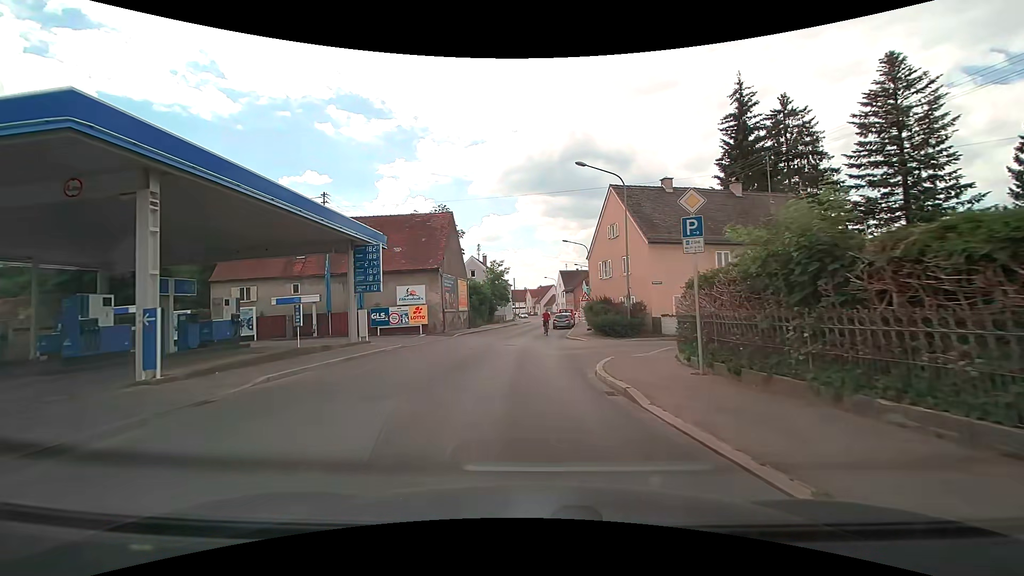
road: tertiary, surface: asphalt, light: Day
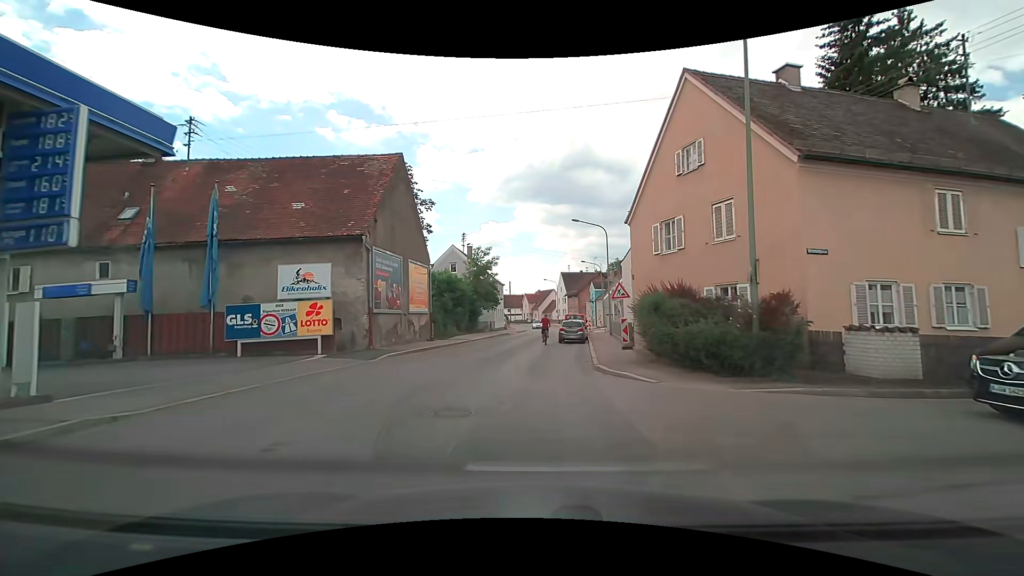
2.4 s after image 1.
(0.0, +16.0) m; 0°
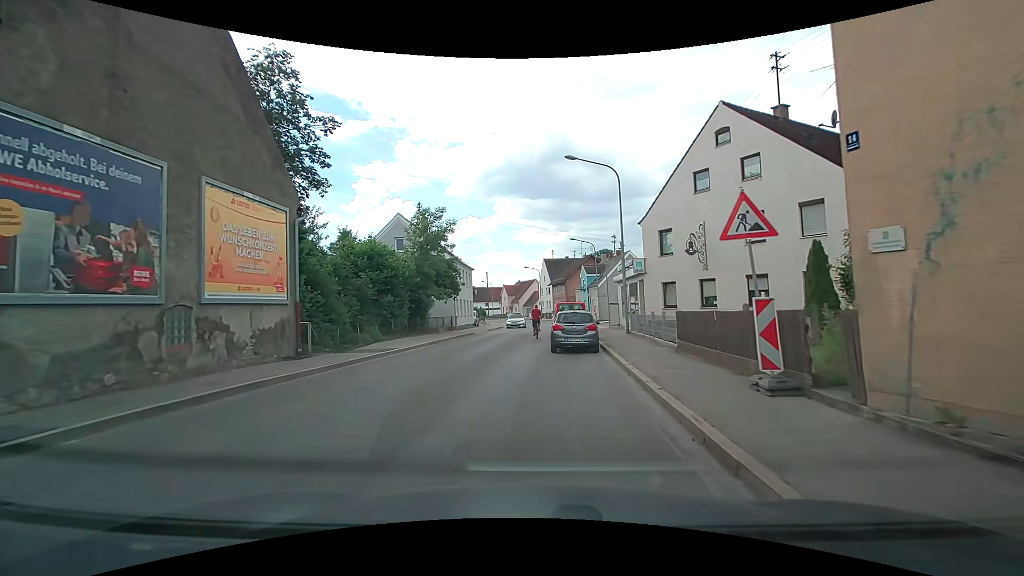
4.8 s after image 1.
(+0.3, +14.9) m; +1°
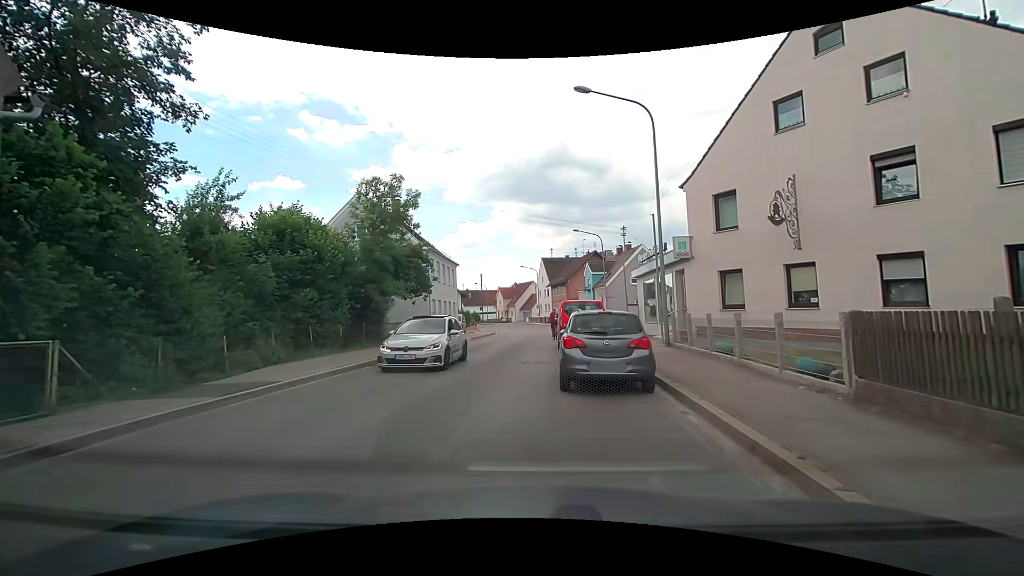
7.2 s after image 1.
(+0.1, +8.2) m; +1°
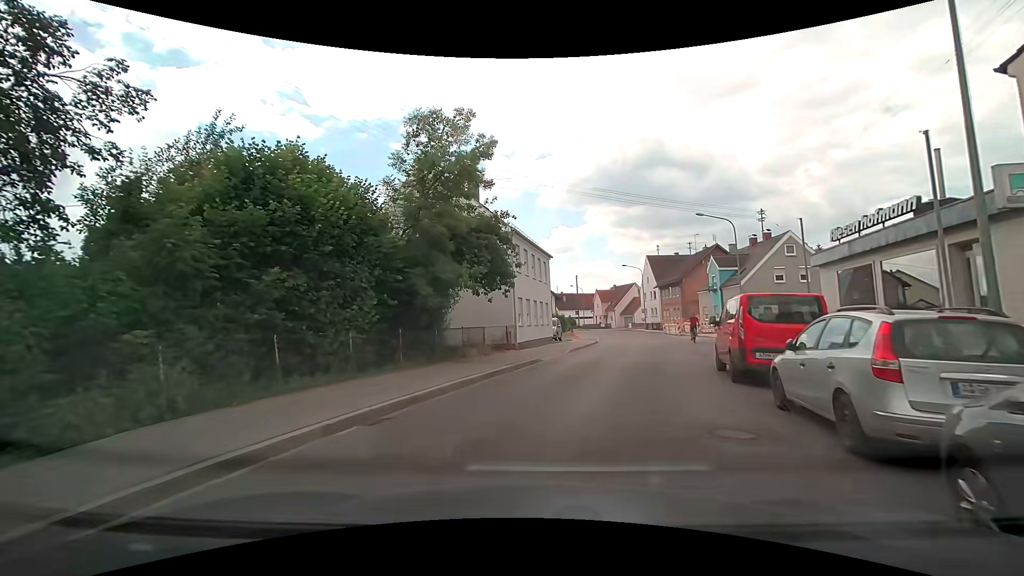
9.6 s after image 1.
(-0.9, +8.7) m; -9°
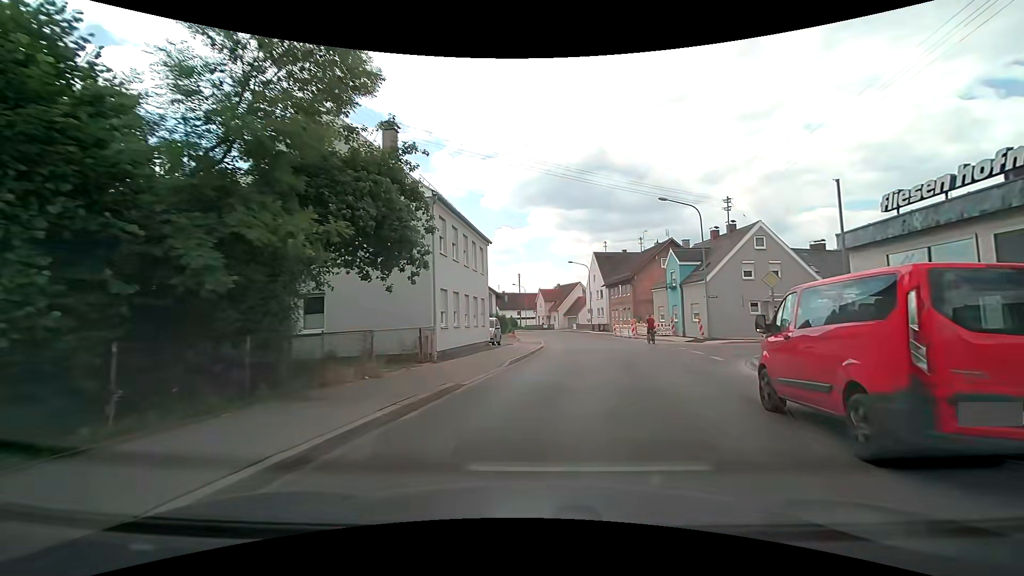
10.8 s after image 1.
(+0.1, +6.9) m; +5°
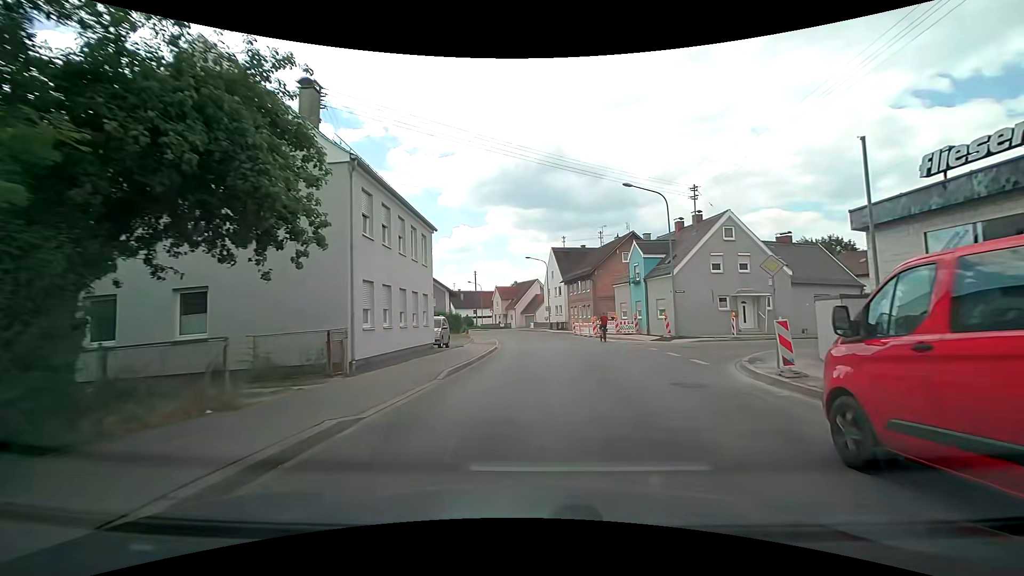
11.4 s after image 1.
(+0.2, +3.7) m; +5°
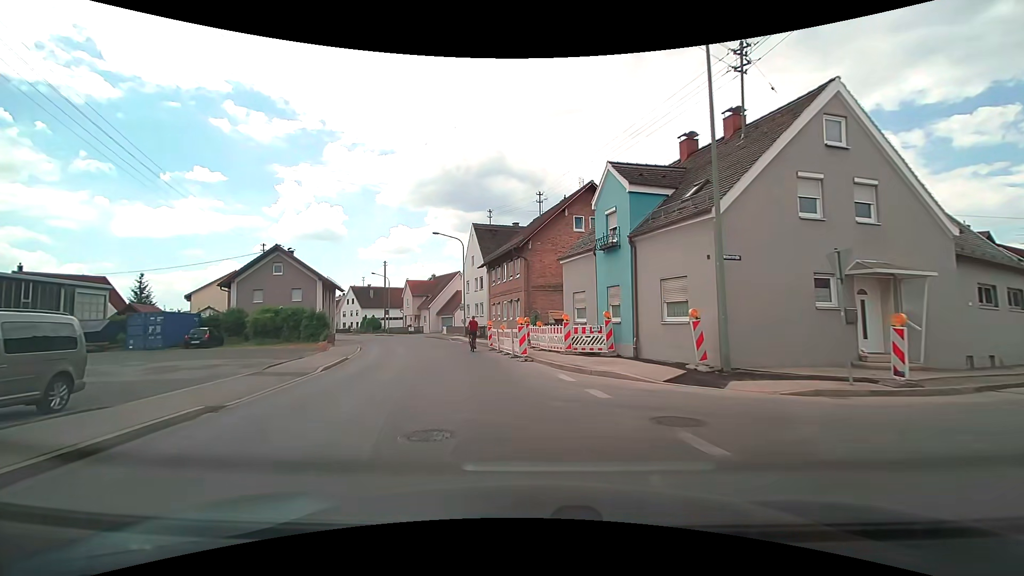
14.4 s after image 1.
(+2.5, +20.1) m; +7°
